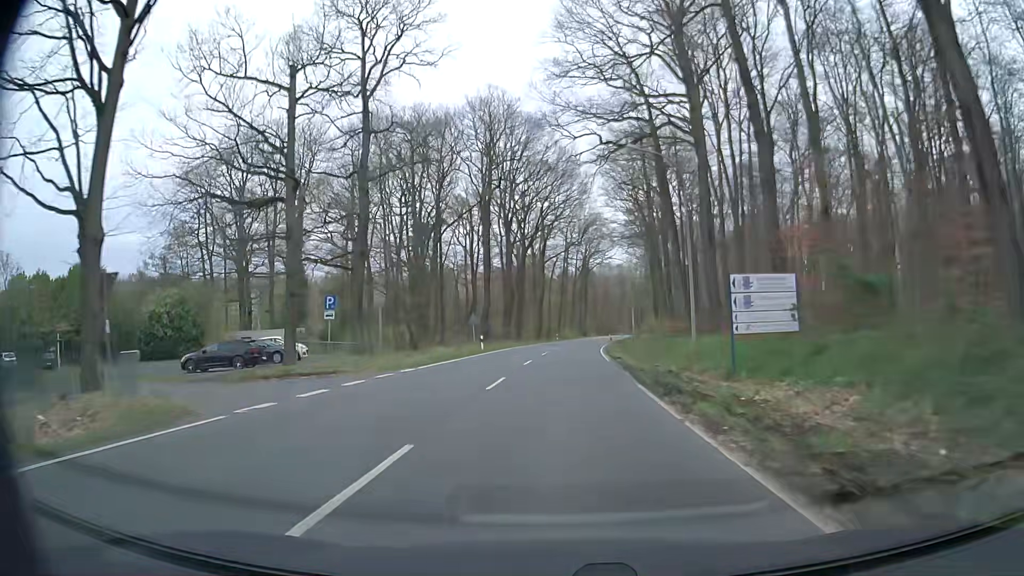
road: secondary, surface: asphalt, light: Day
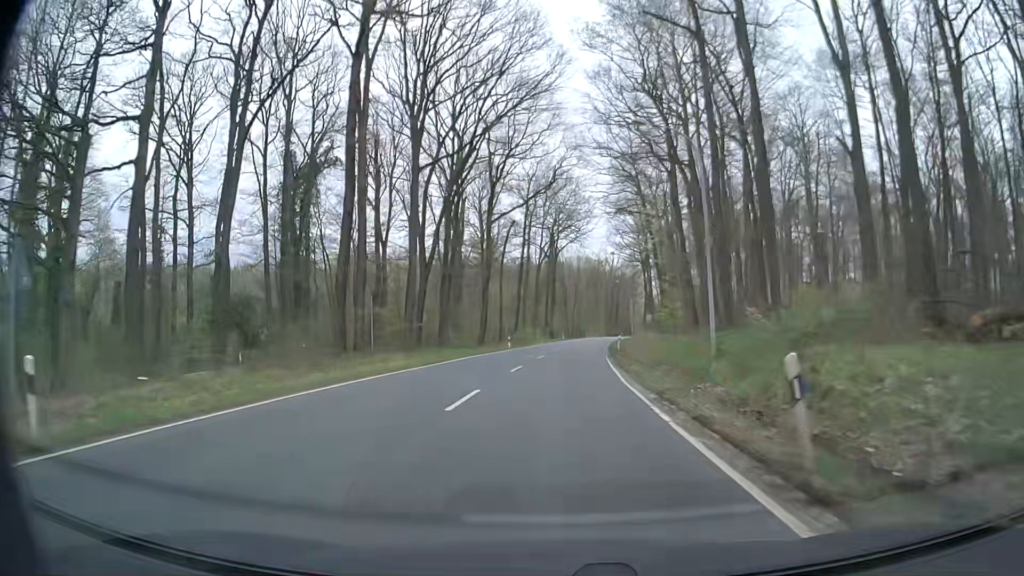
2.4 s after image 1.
(+1.4, +40.3) m; +4°
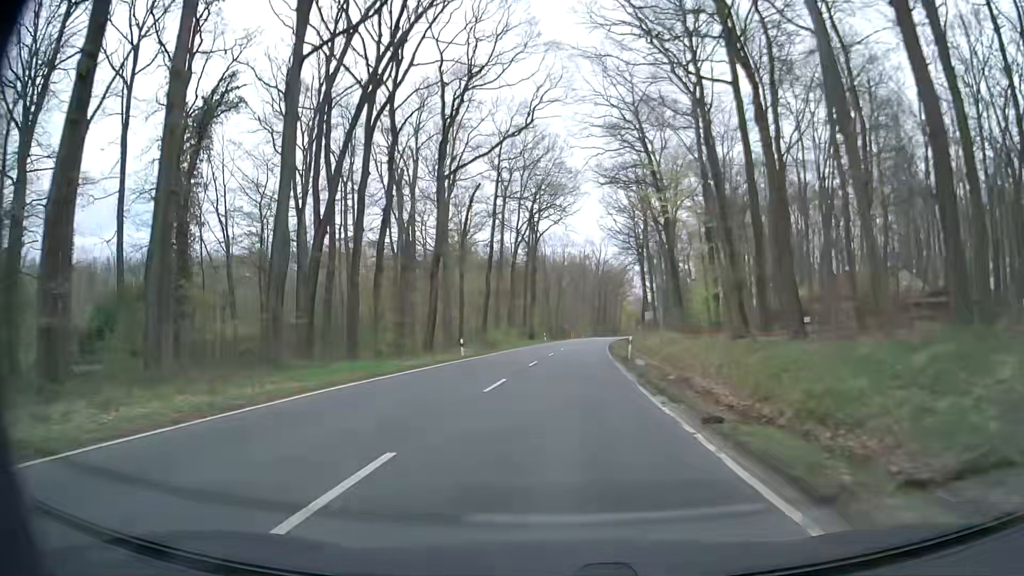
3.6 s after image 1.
(0.0, +20.1) m; +1°
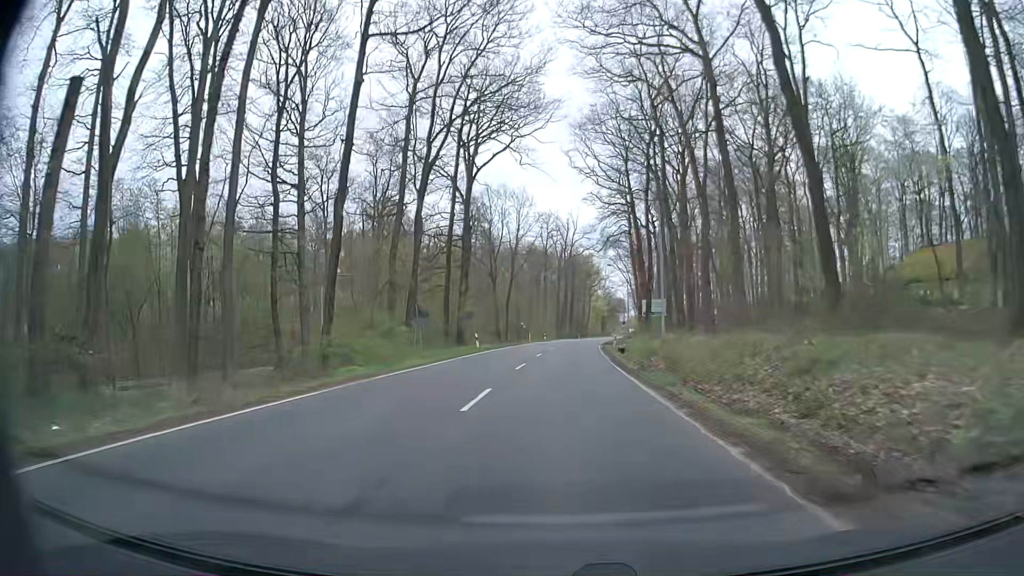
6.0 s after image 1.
(+1.3, +40.0) m; +5°
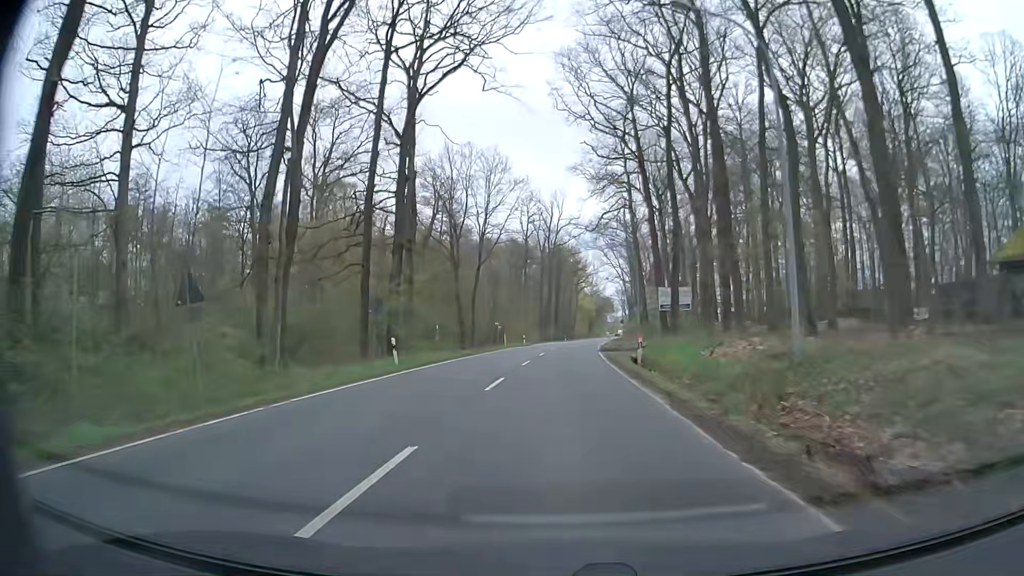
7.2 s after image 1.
(-0.2, +19.9) m; 0°
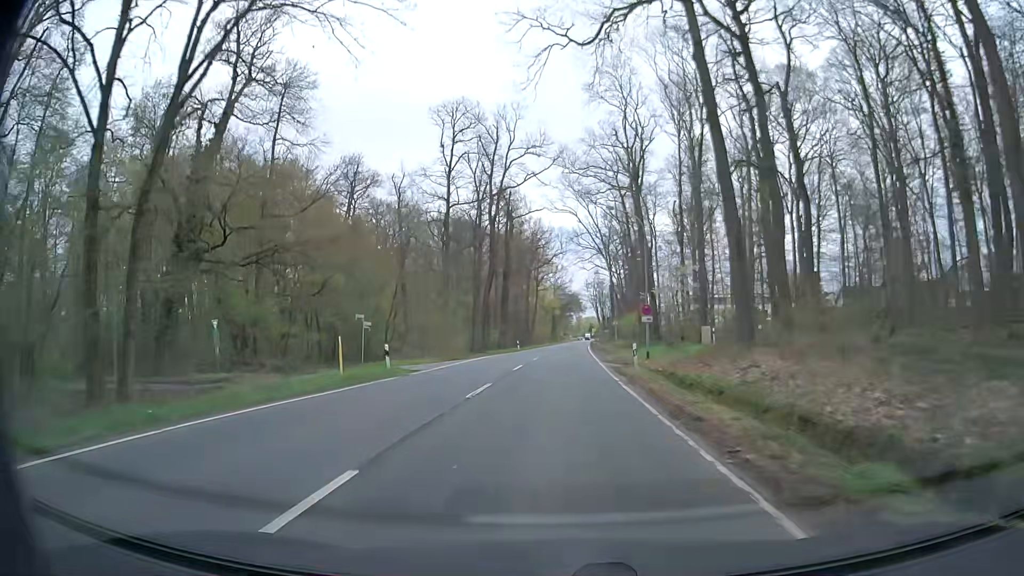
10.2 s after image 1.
(+1.2, +49.2) m; +3°
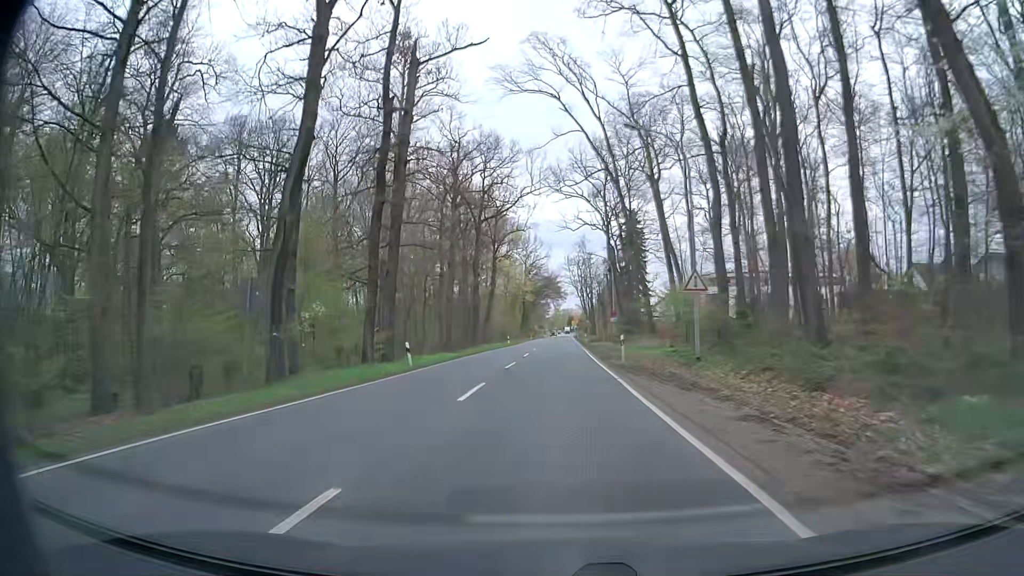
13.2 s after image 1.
(+0.9, +48.9) m; +2°
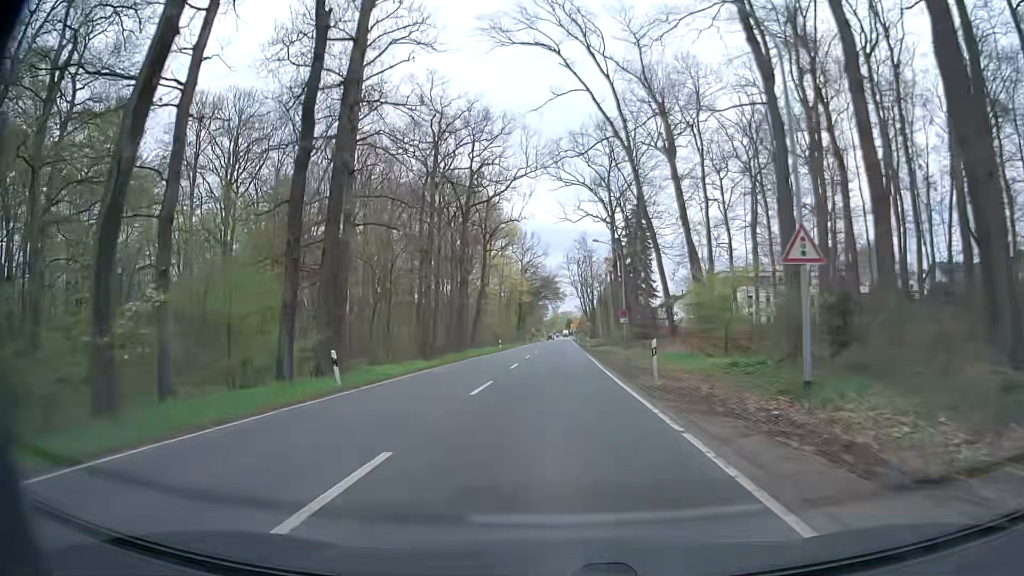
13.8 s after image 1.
(+0.1, +9.8) m; 0°
(0, +10) (0, +20) (0, +30) (+1, +40) (+1, +50) (+1, +60) (+1, +70) (+2, +80) (+2, +90) (+2, +100) m
